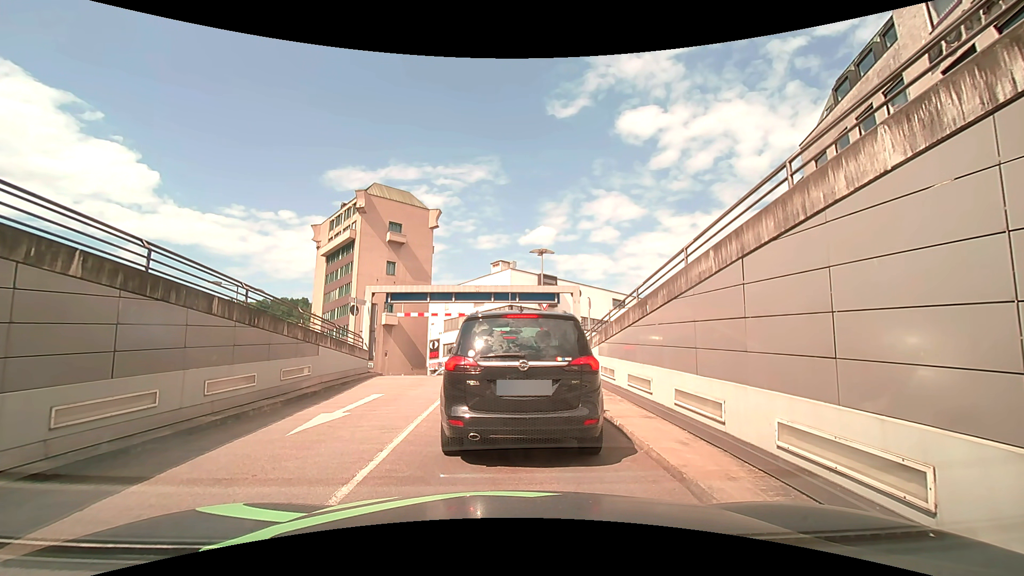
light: Day
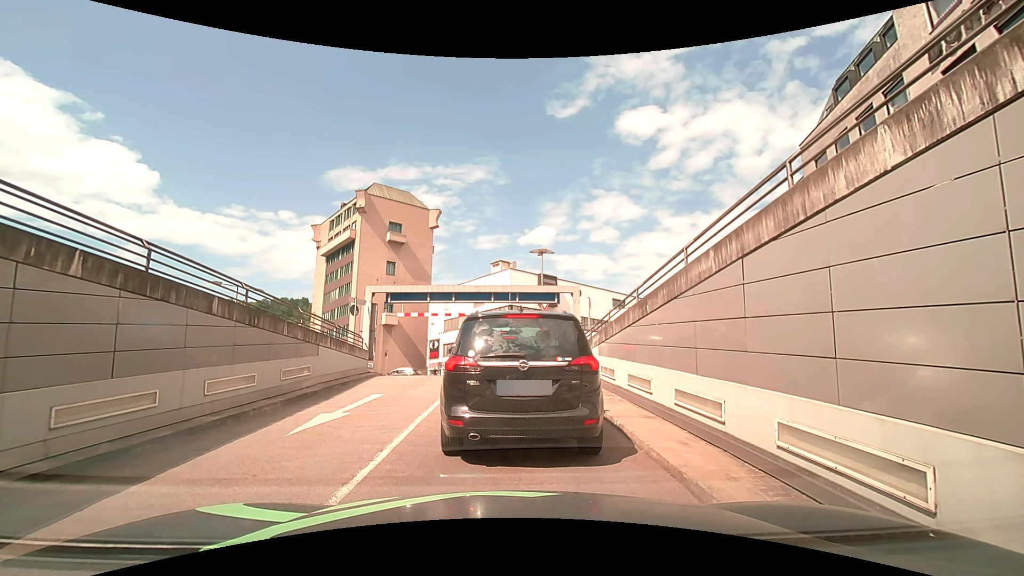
(0.0, 0.0) m; 0°
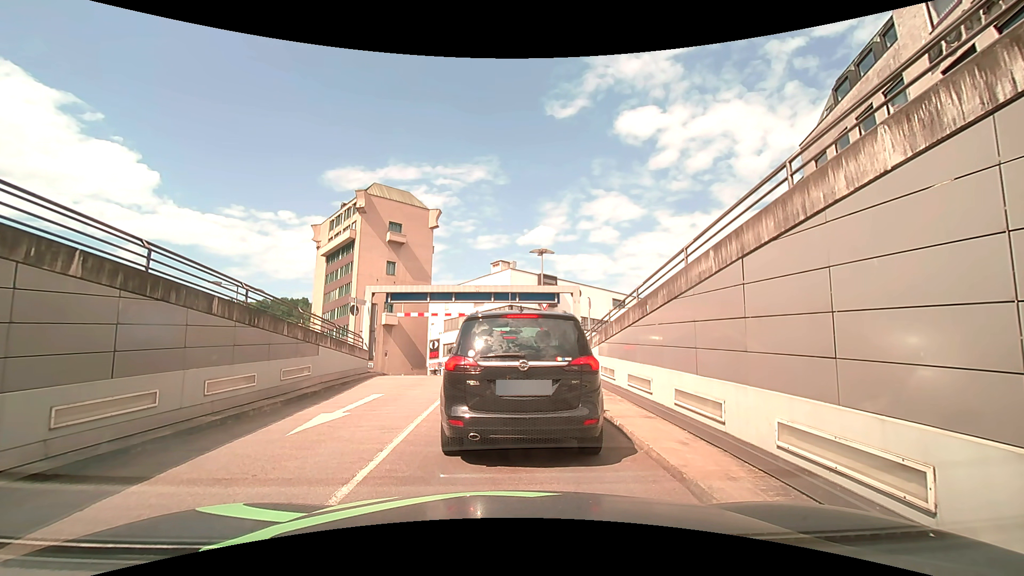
(0.0, 0.0) m; 0°
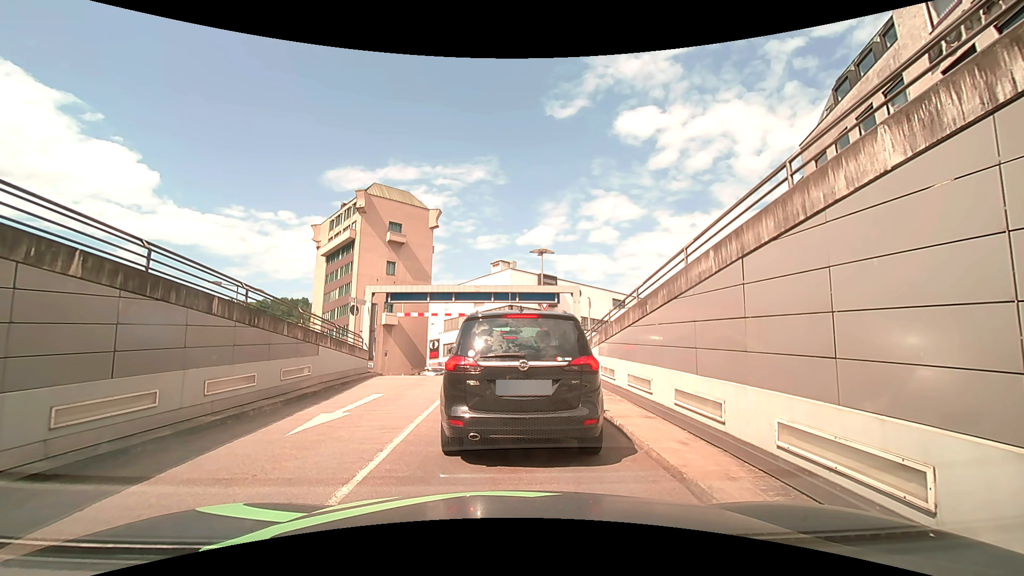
(0.0, 0.0) m; 0°
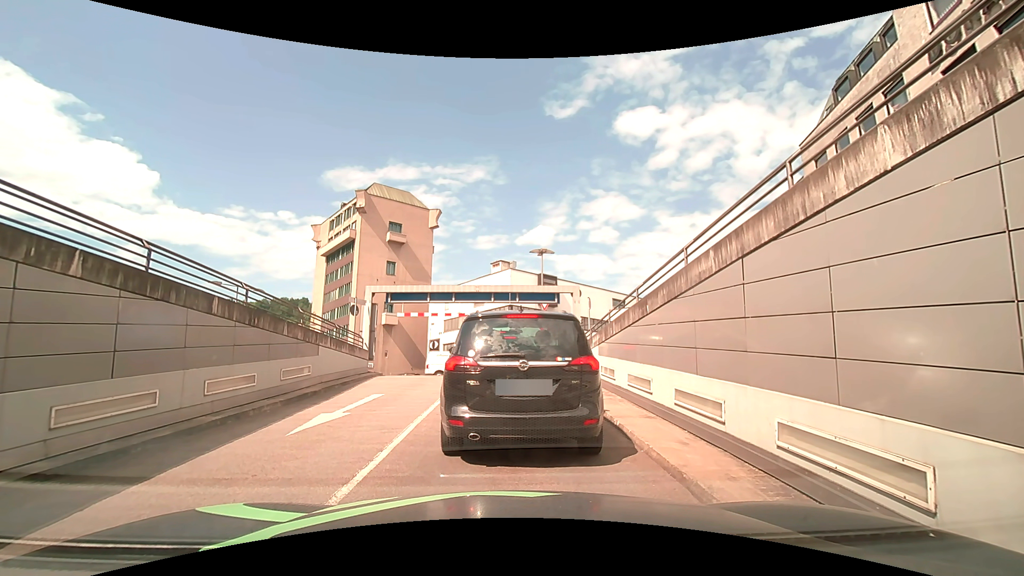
(0.0, 0.0) m; 0°
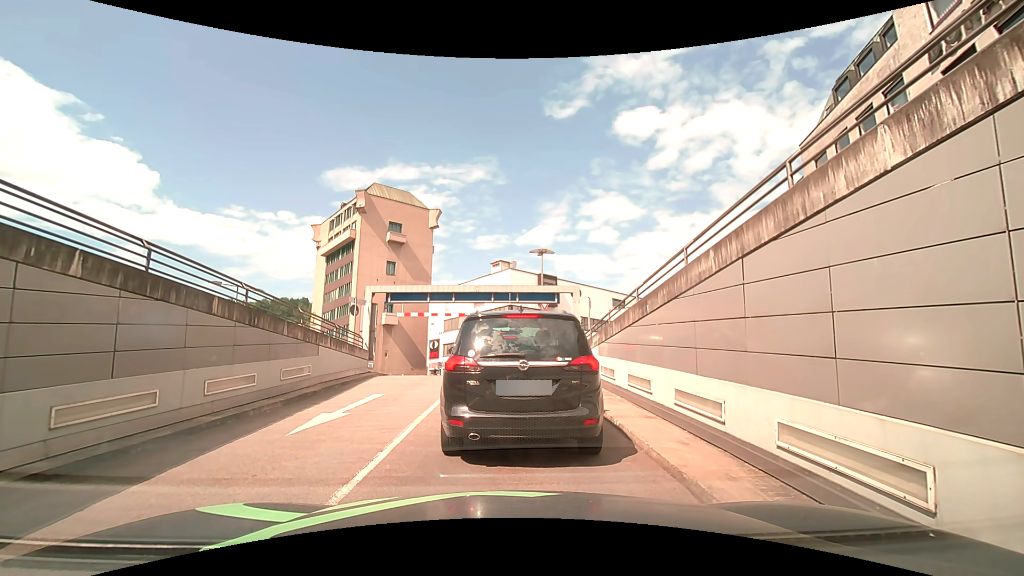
(0.0, 0.0) m; 0°
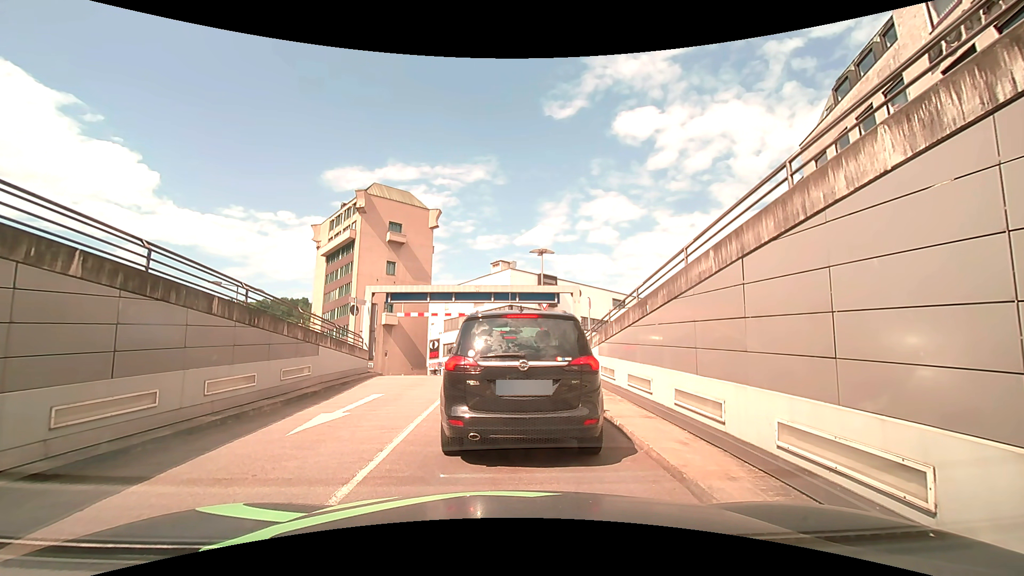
(0.0, 0.0) m; 0°
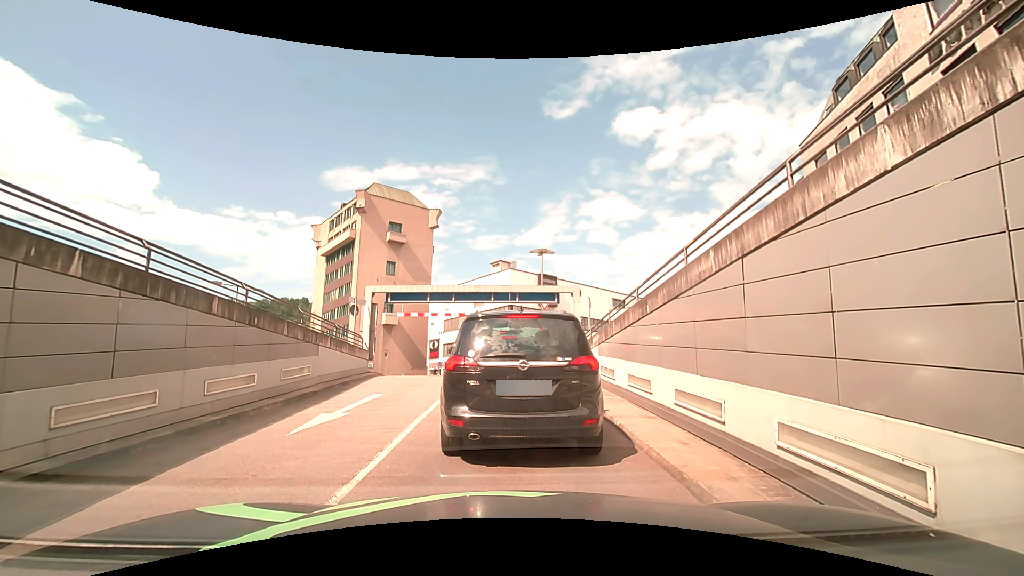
(0.0, 0.0) m; 0°
